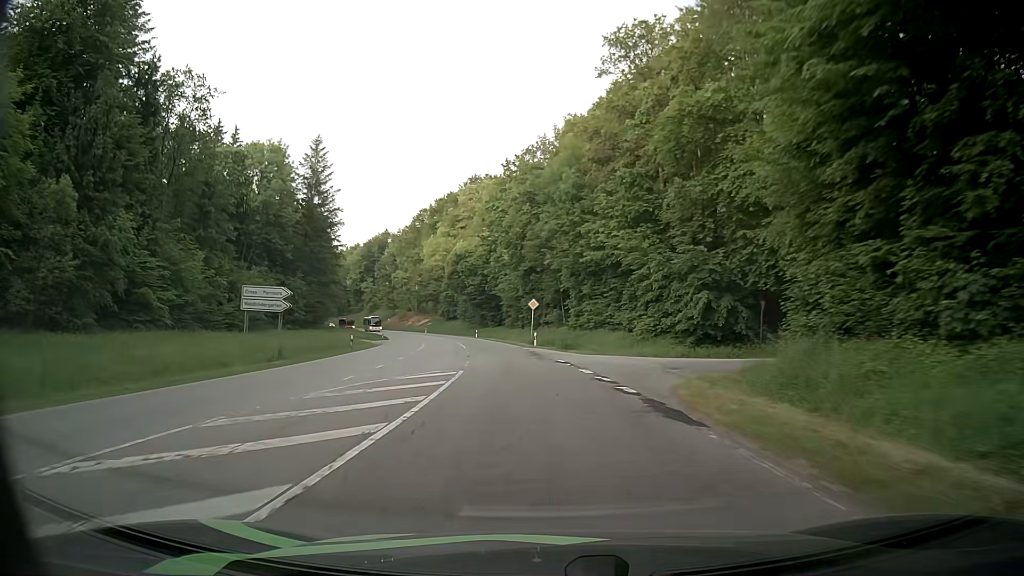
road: secondary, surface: asphalt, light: Day
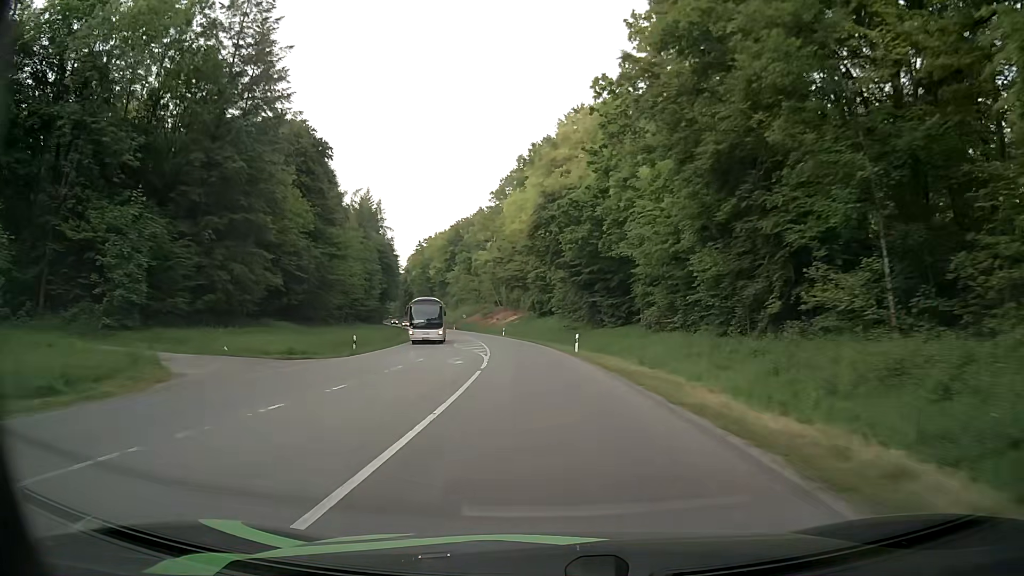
(-4.4, +49.2) m; -10°
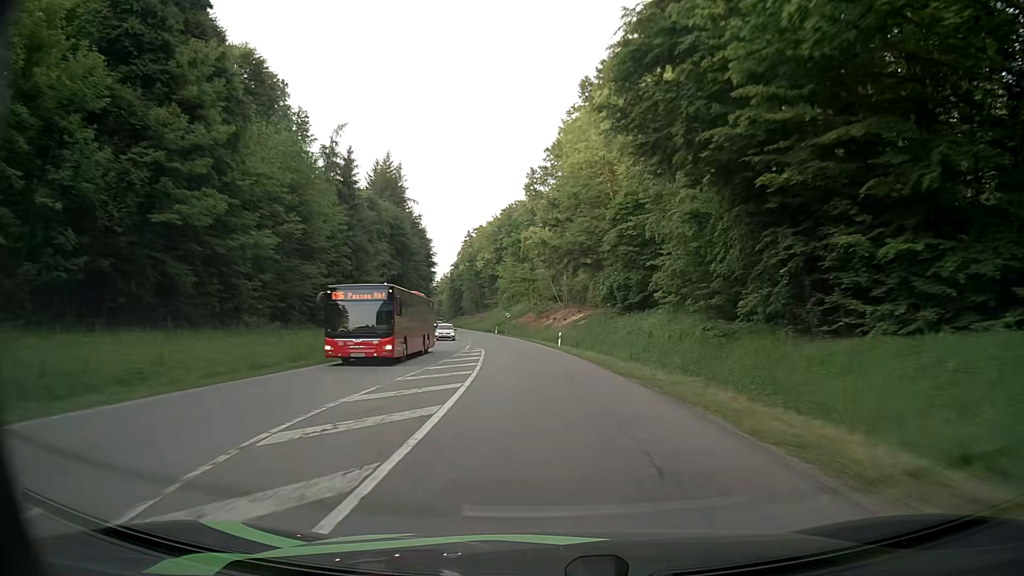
(-1.5, +37.5) m; -5°
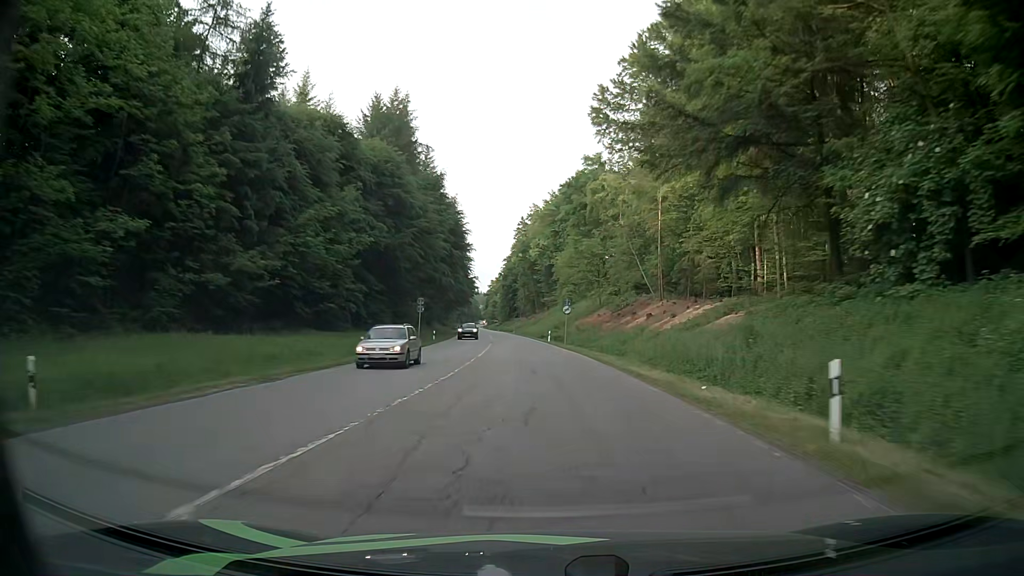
(-1.9, +37.9) m; -6°
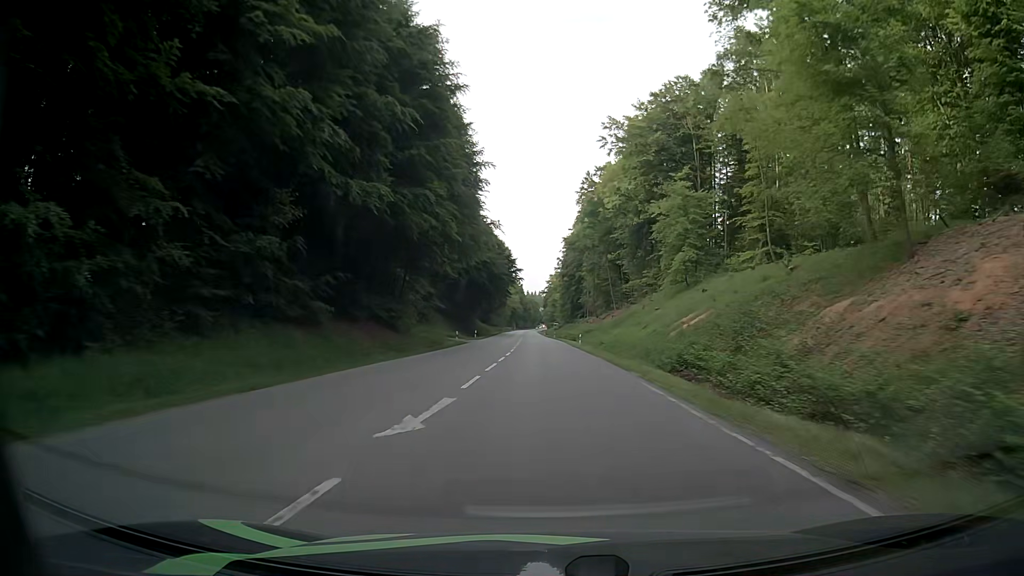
(-2.9, +64.1) m; -5°
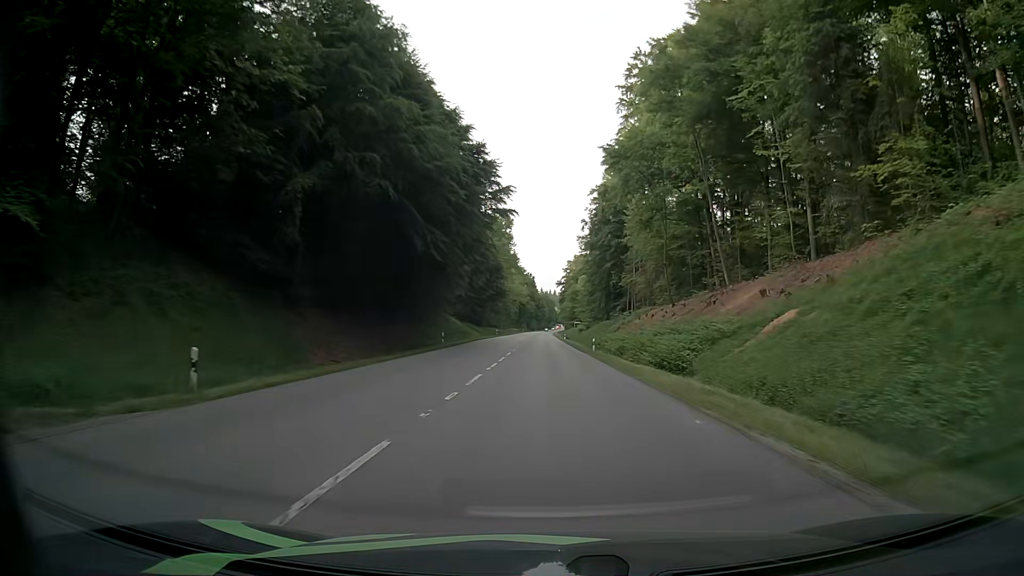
(-1.0, +65.1) m; -2°
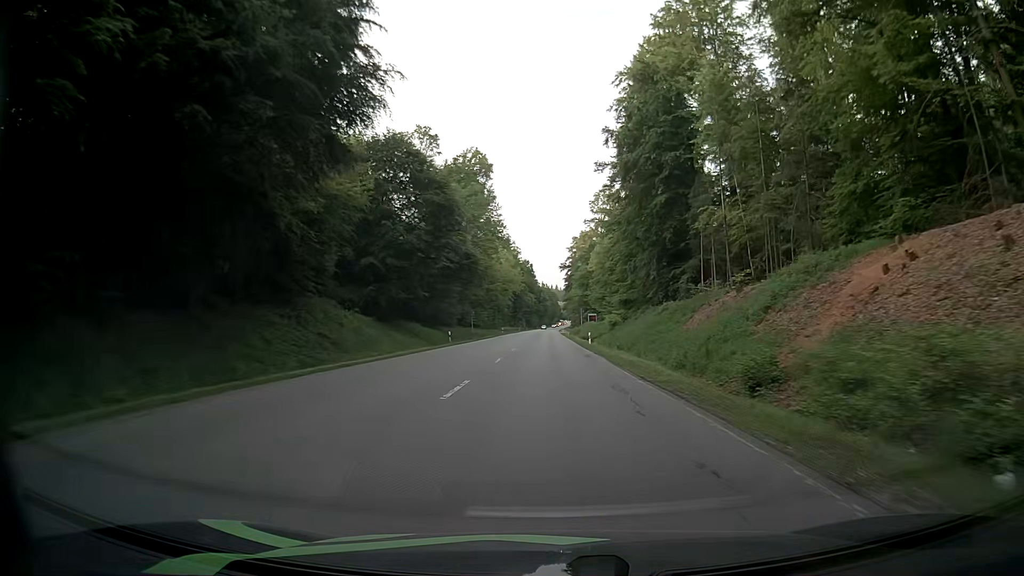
(+0.1, +52.8) m; 0°
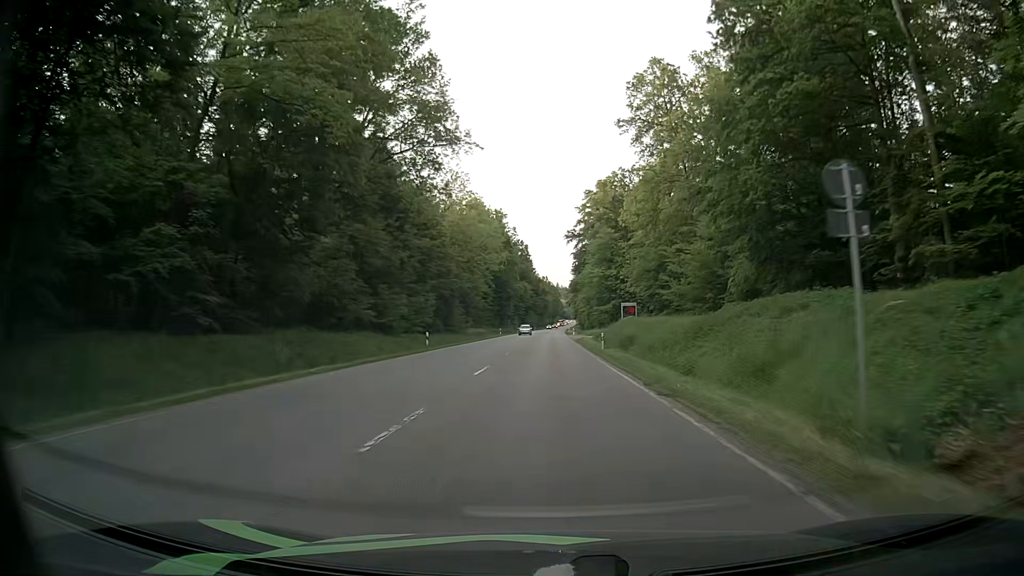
(+0.1, +65.1) m; 0°
(0, +10) (0, +20) (0, +30) (0, +40) (0, +50) (0, +60) (+1, +70) (+1, +80) (+1, +90) (+1, +100) m
